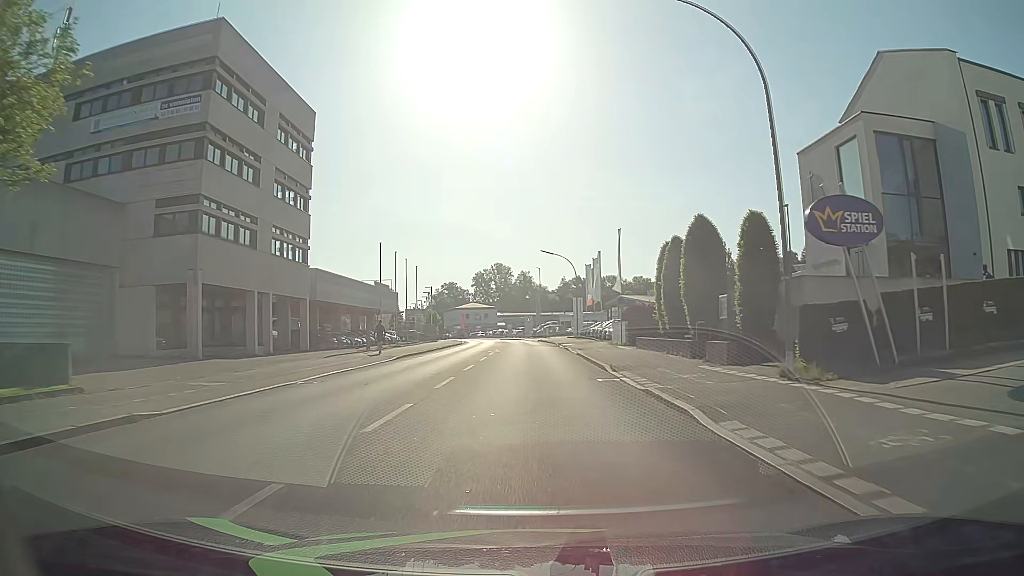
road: tertiary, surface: asphalt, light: Day
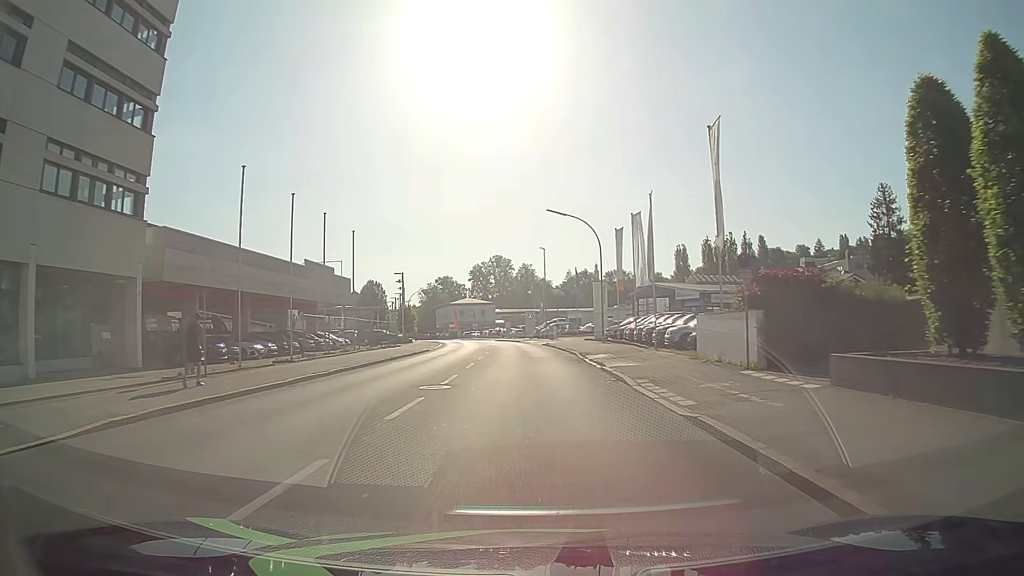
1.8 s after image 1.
(+0.1, +23.4) m; 0°
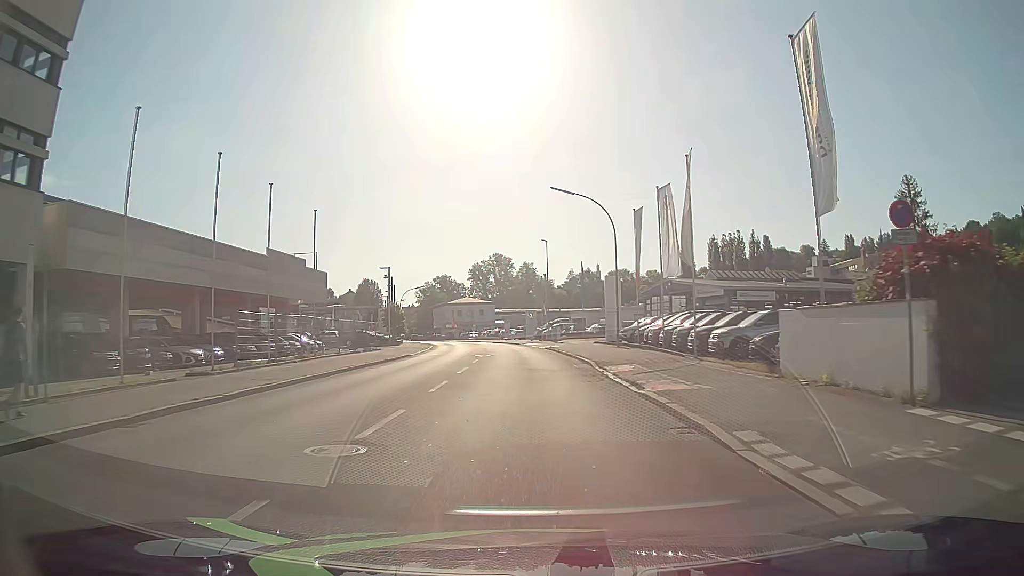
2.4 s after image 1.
(0.0, +7.7) m; 0°
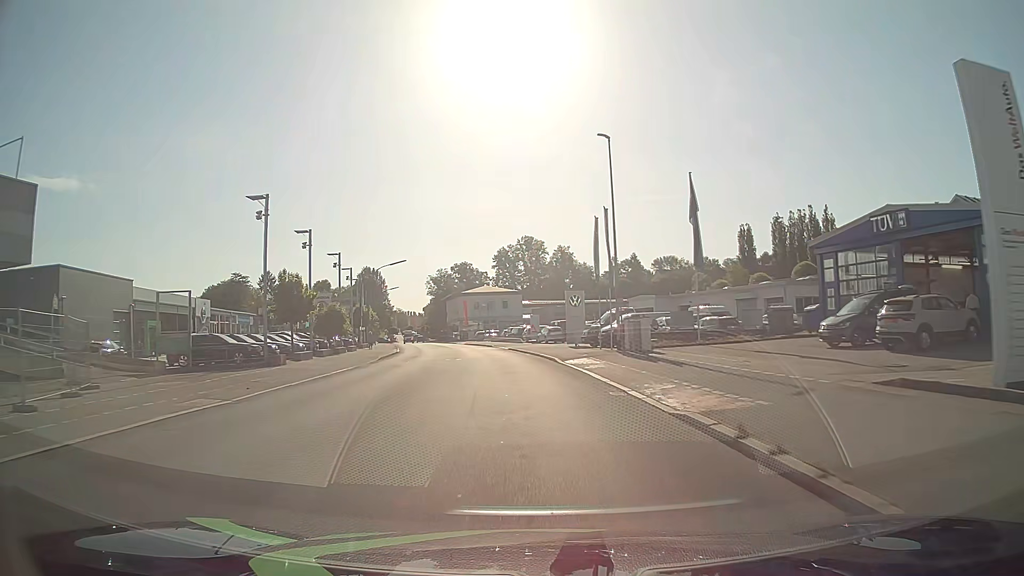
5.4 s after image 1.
(-0.4, +37.9) m; -2°
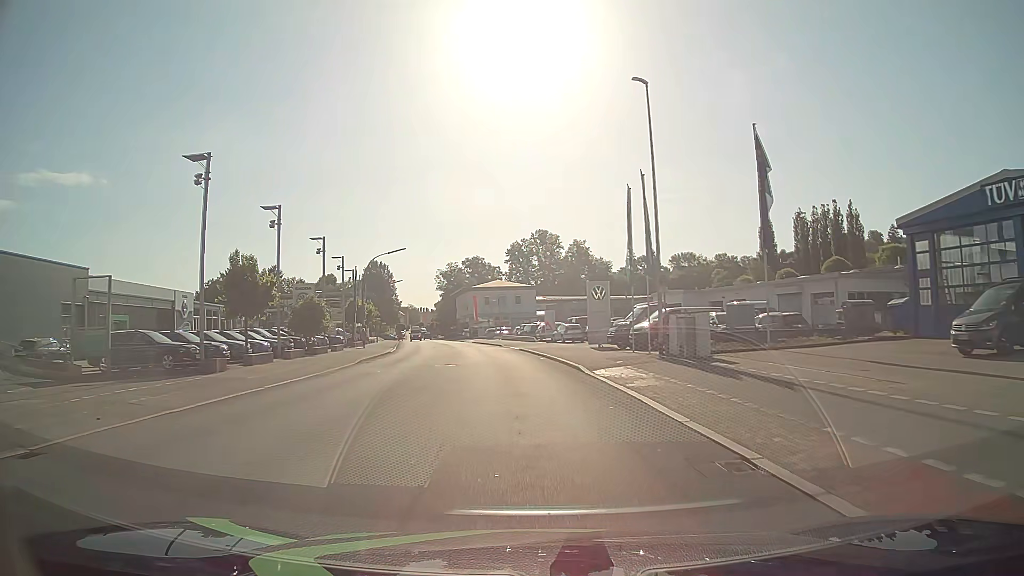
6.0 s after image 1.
(-0.1, +7.5) m; -1°
